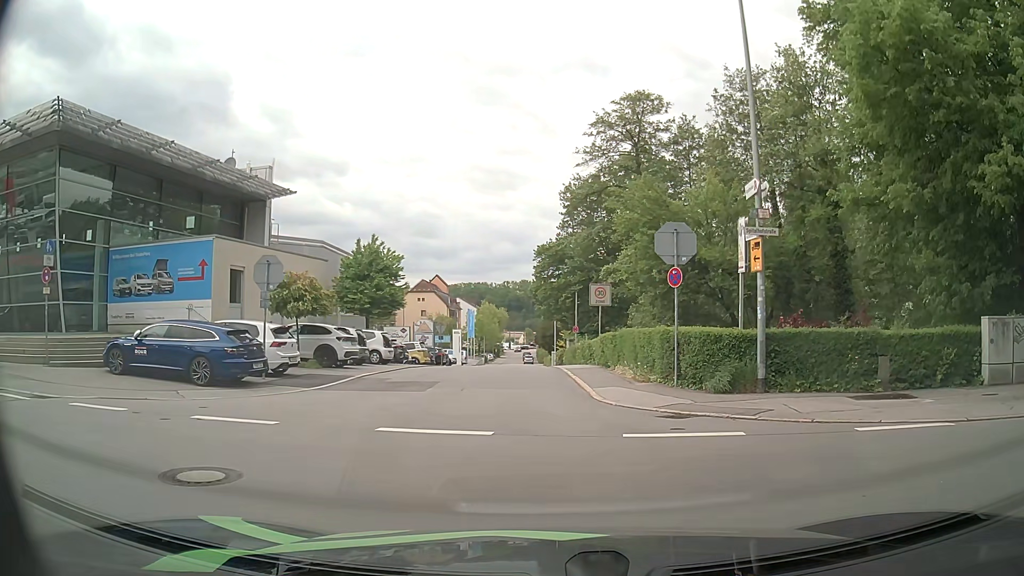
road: residential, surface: asphalt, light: Day
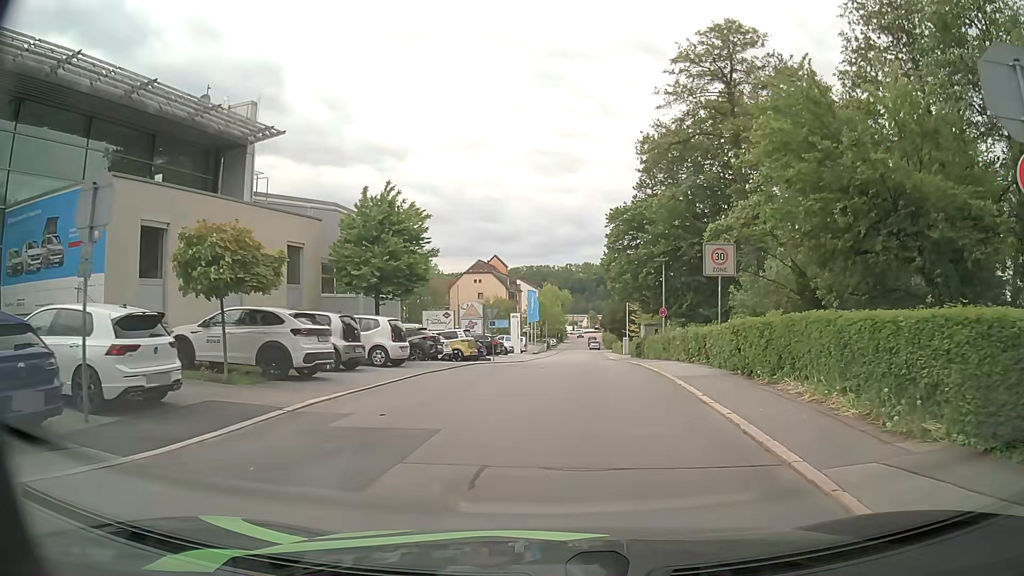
(-0.8, +10.1) m; -7°
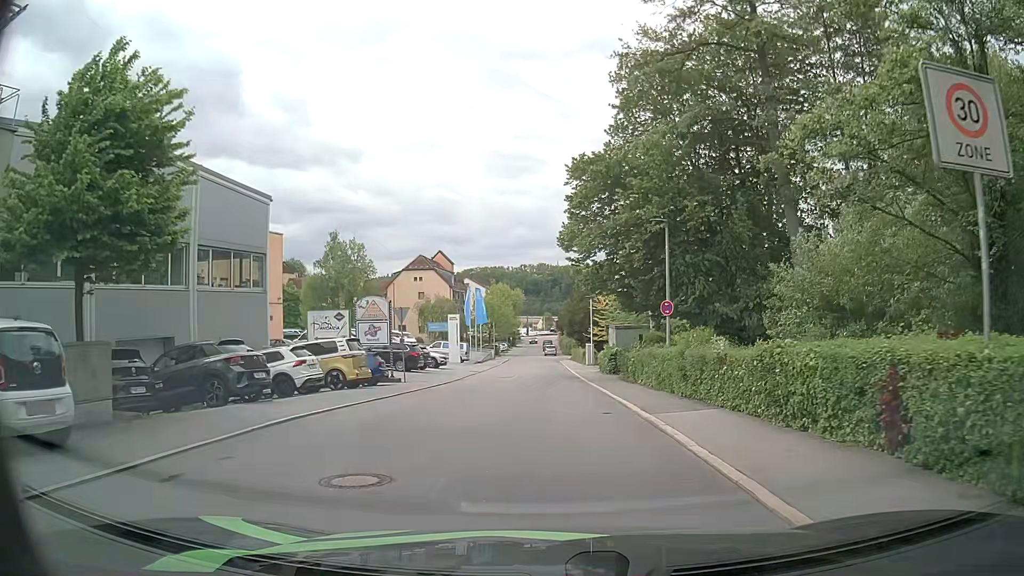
(+0.9, +13.8) m; +5°
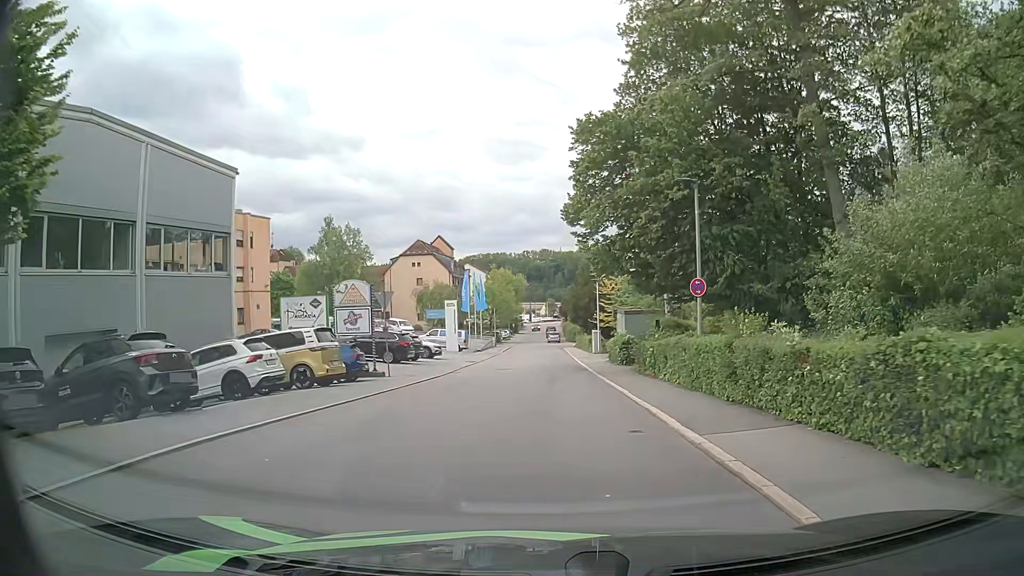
(0.0, +3.8) m; -1°
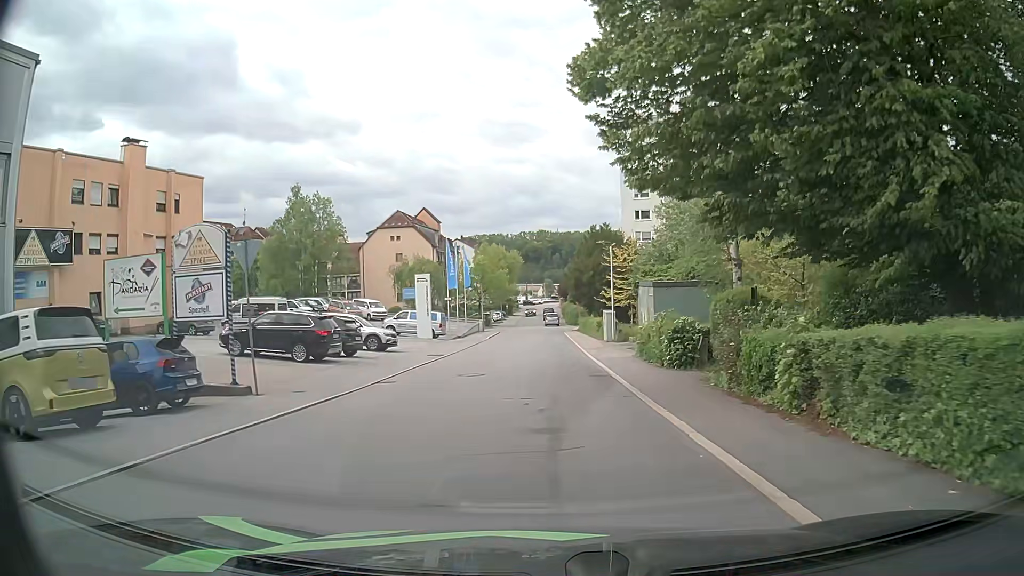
(0.0, +12.7) m; 0°
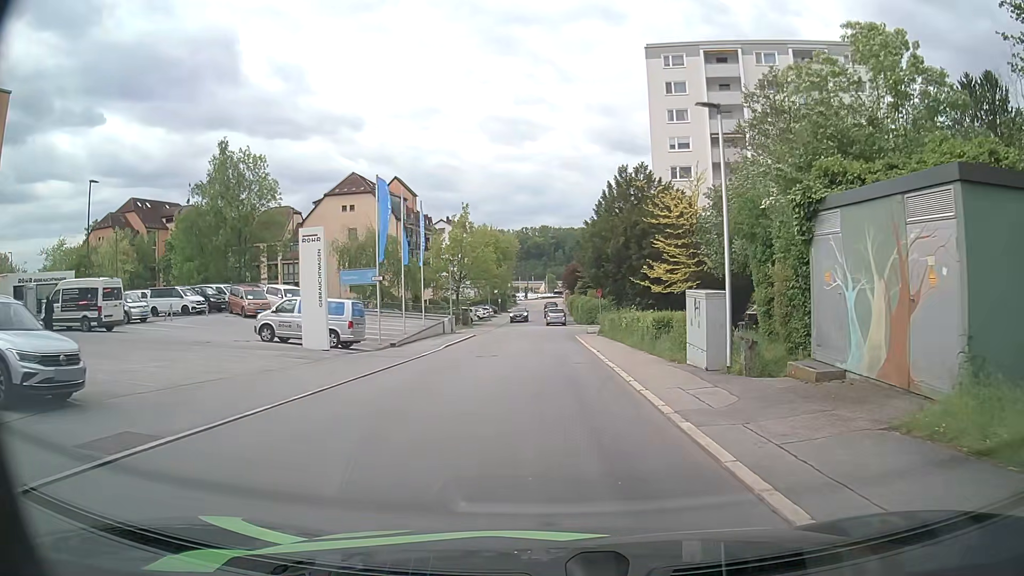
(+0.1, +23.3) m; +1°
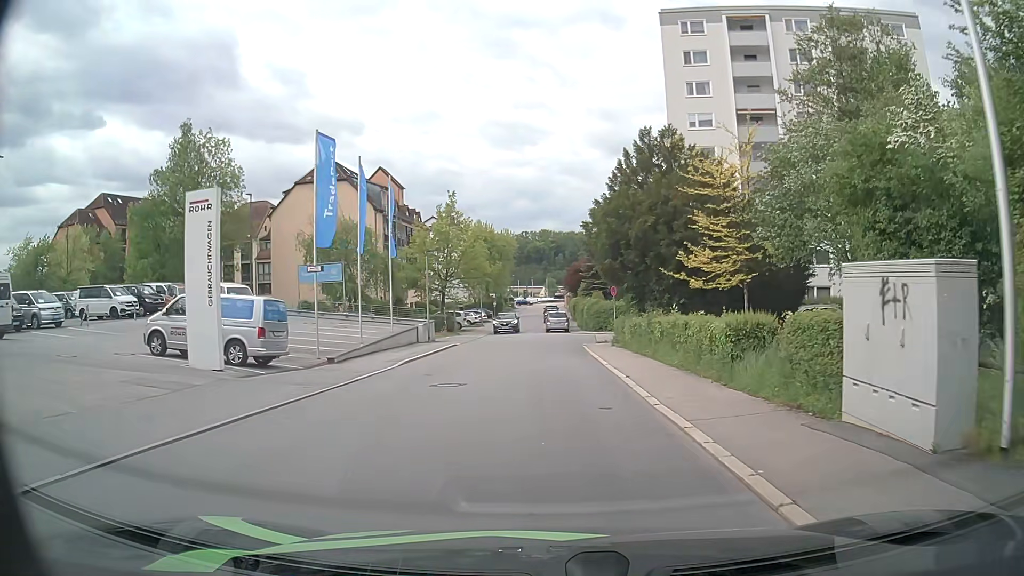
(0.0, +8.7) m; 0°
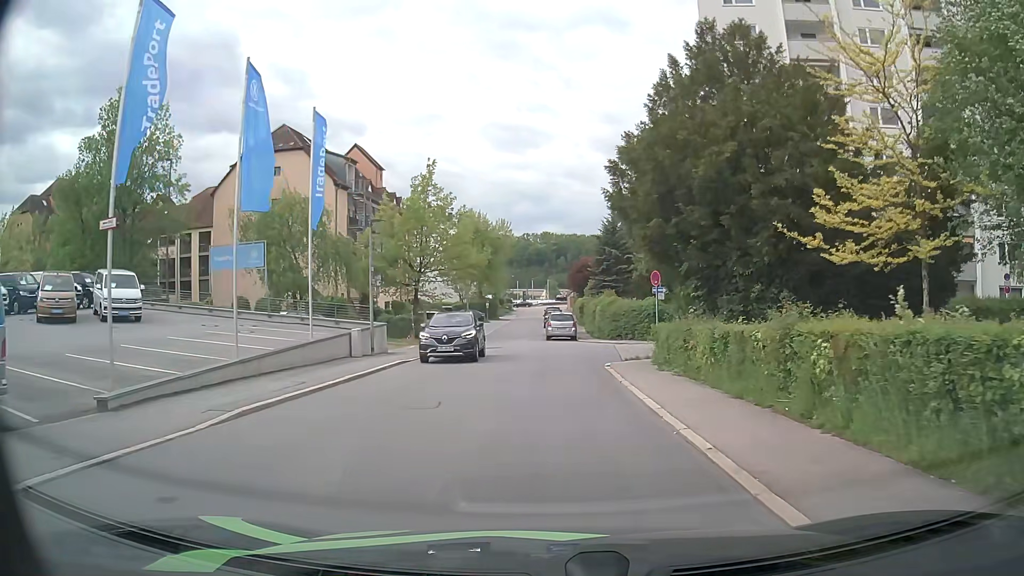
(0.0, +12.0) m; 0°
(0, +10) (0, +20) (-1, +30) (-2, +40) (-2, +50) (-2, +60) (-3, +70) (-2, +80) (-2, +90) (-1, +100) m
